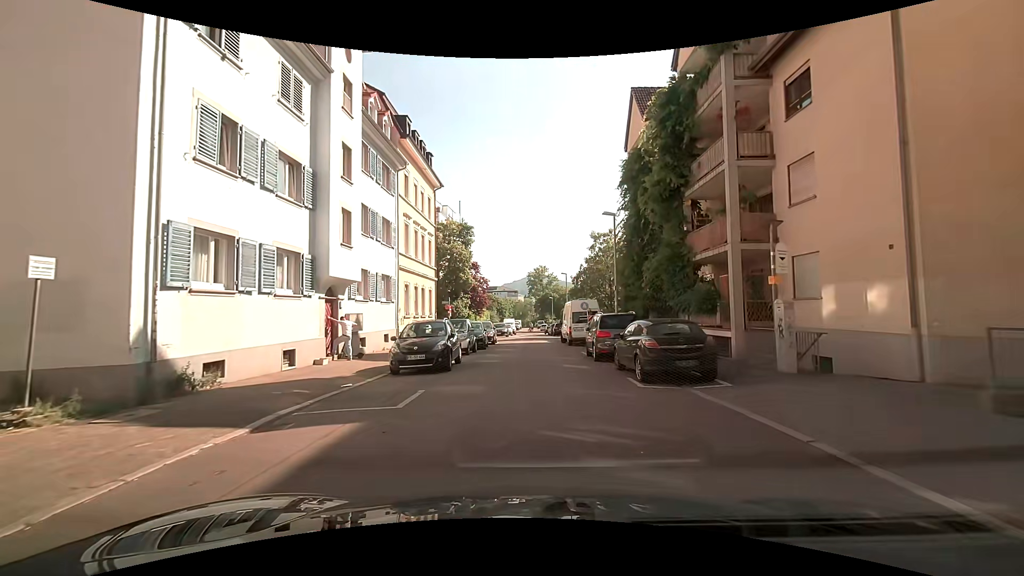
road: residential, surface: asphalt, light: Day
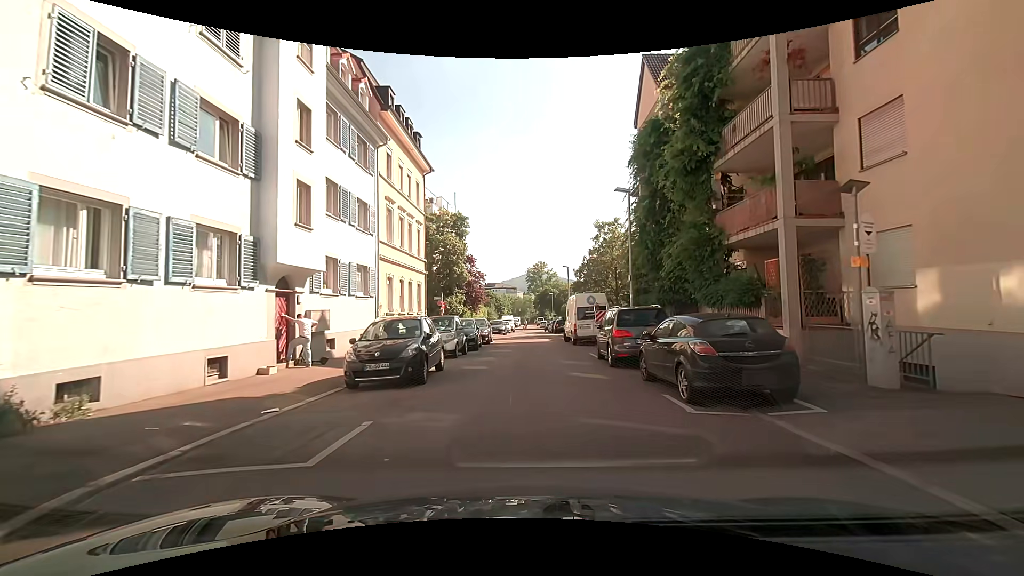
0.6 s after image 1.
(+0.1, +3.4) m; +1°
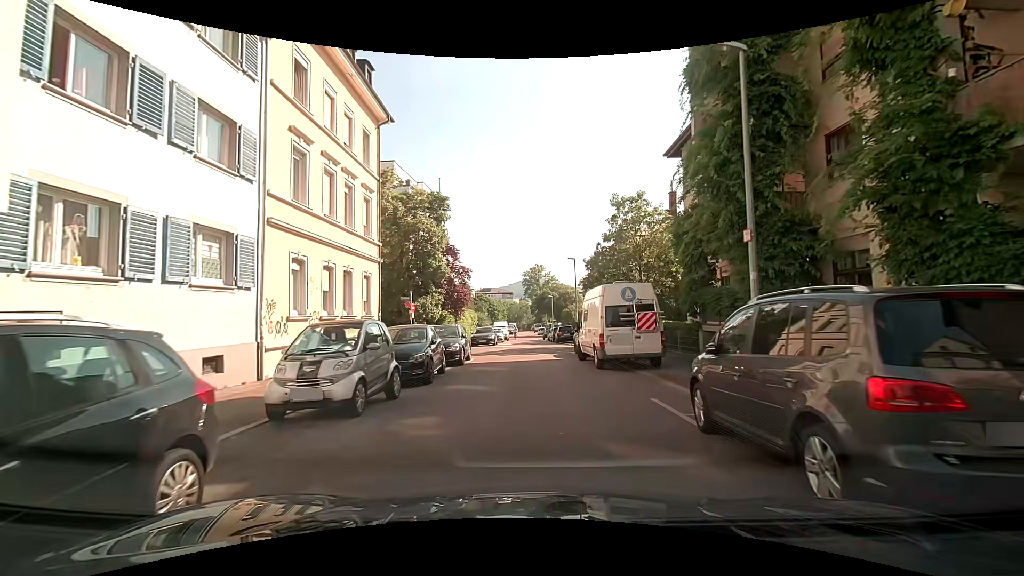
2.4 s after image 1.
(0.0, +9.9) m; +1°
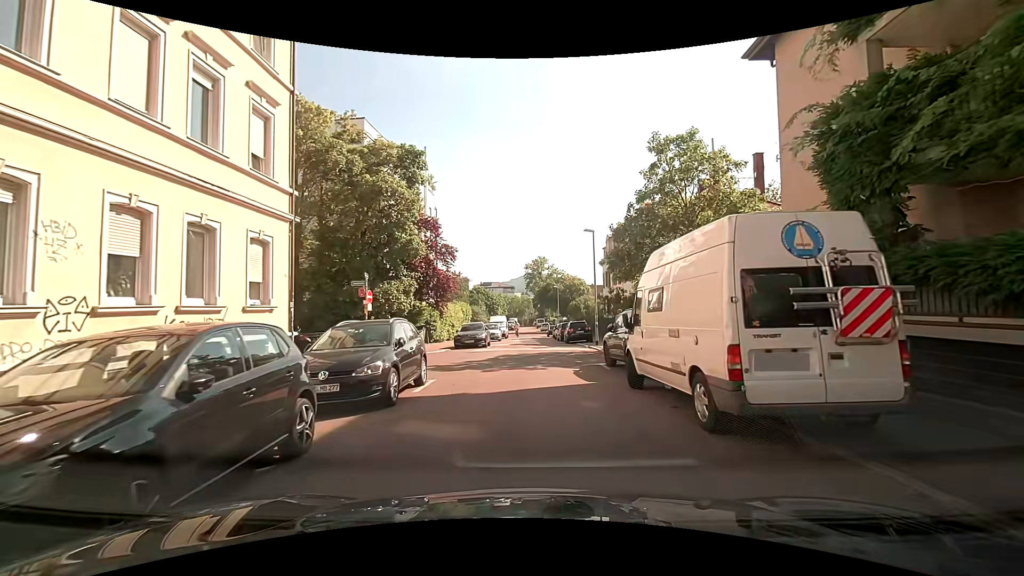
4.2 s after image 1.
(-0.2, +9.2) m; -2°
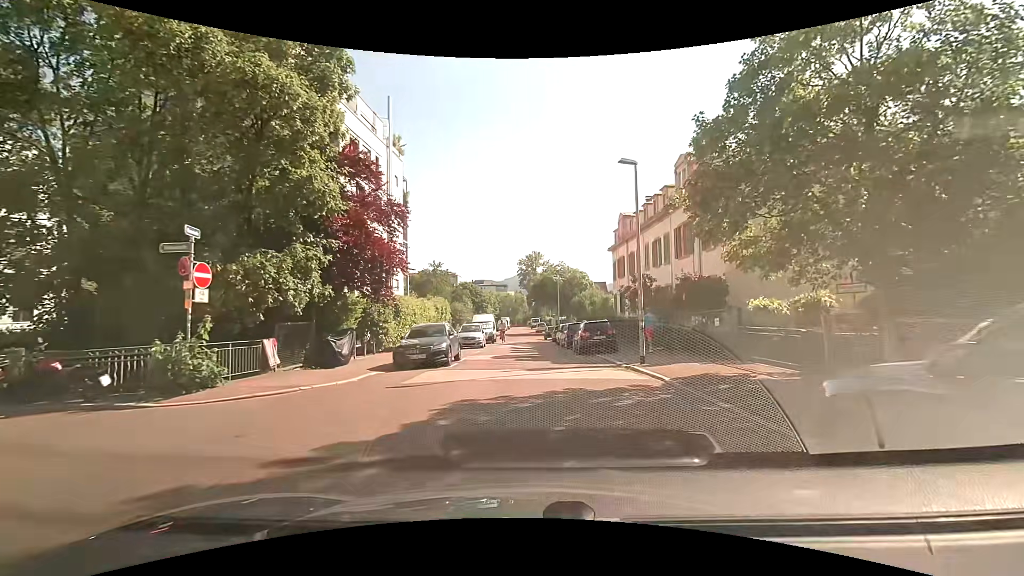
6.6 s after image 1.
(+0.1, +11.6) m; +1°
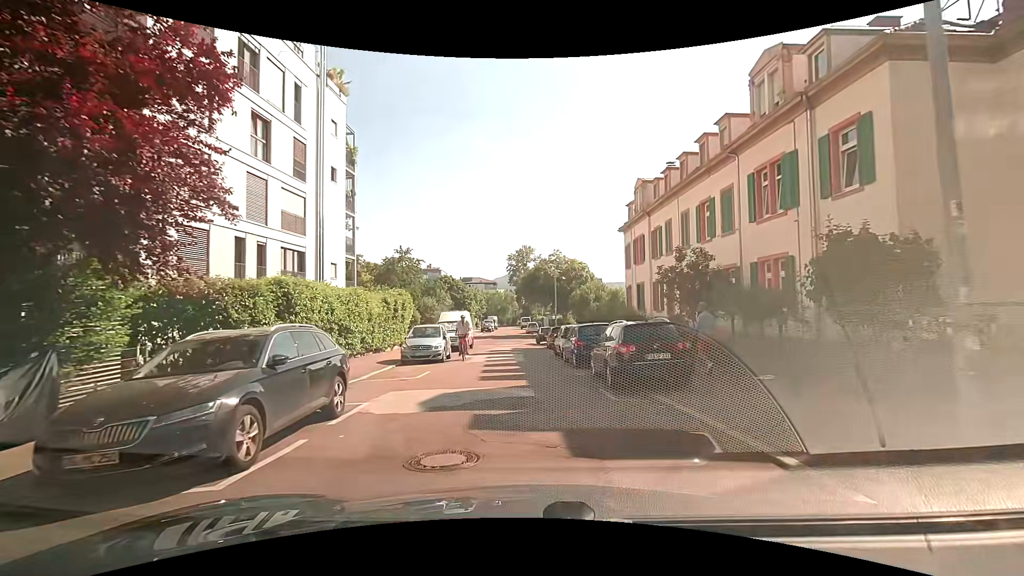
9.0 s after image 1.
(+0.1, +11.3) m; 0°
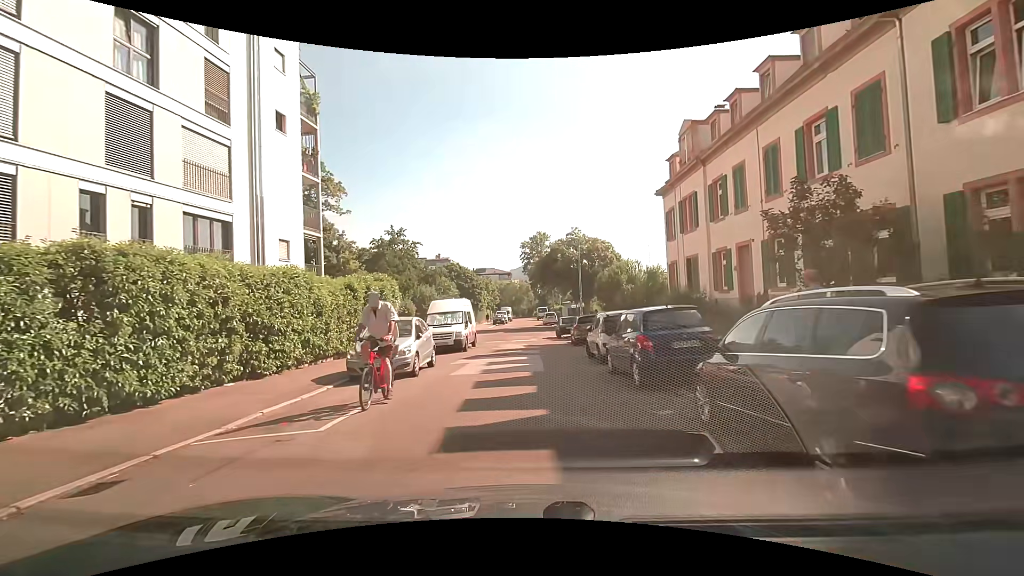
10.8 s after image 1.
(+0.1, +7.7) m; -2°
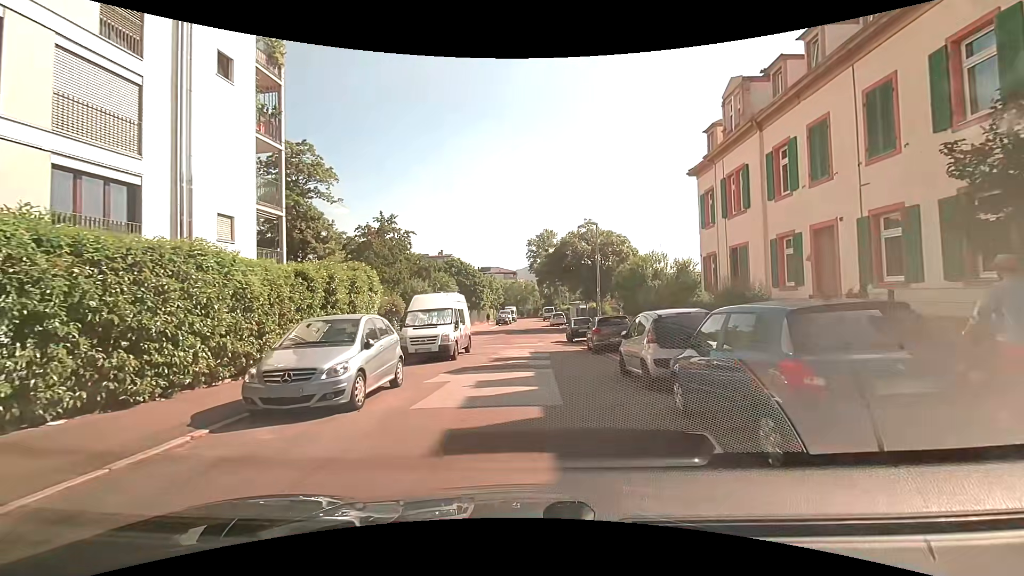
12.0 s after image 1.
(0.0, +4.9) m; +2°
